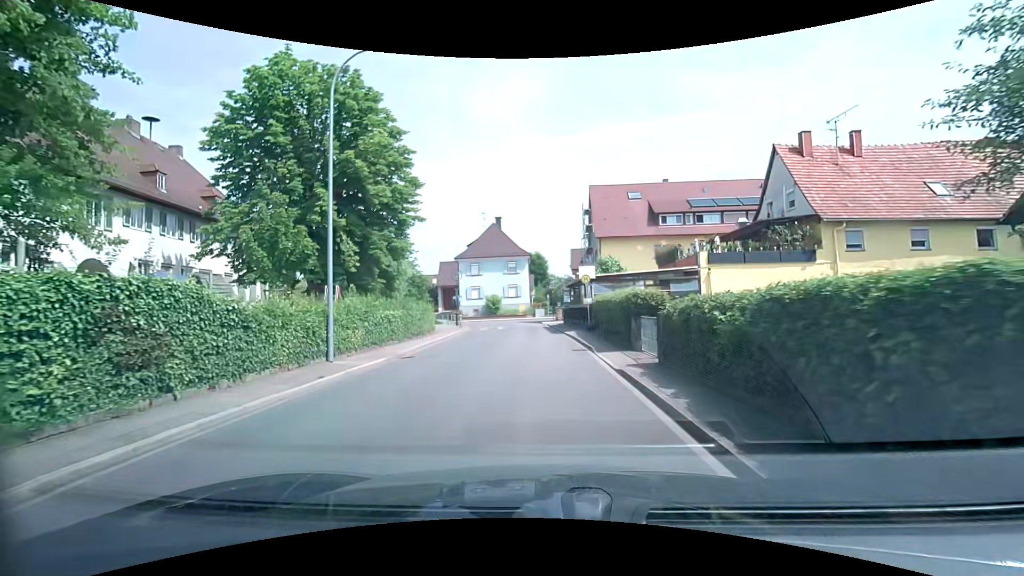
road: tertiary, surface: asphalt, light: Day
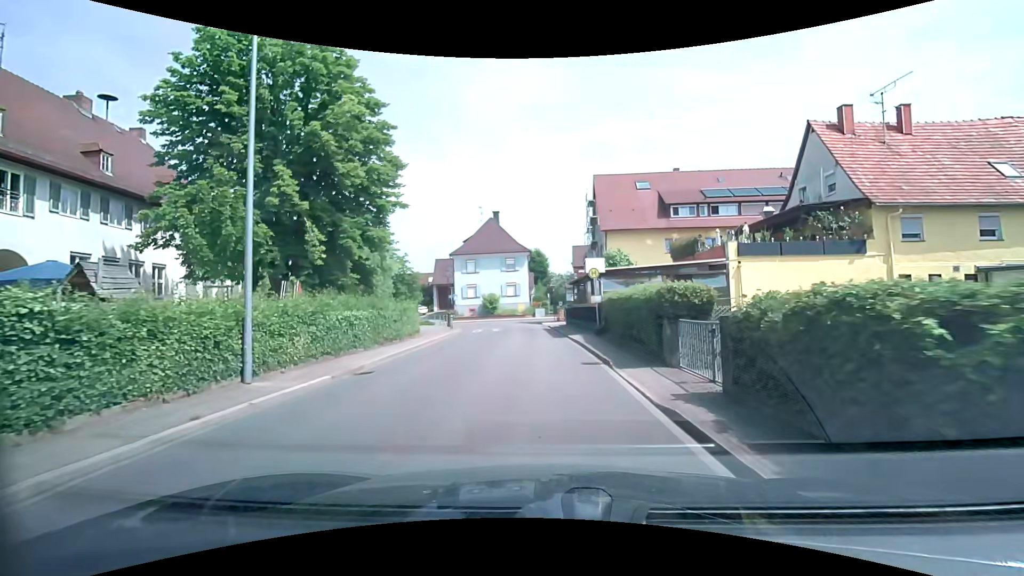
(+0.1, +3.9) m; +2°
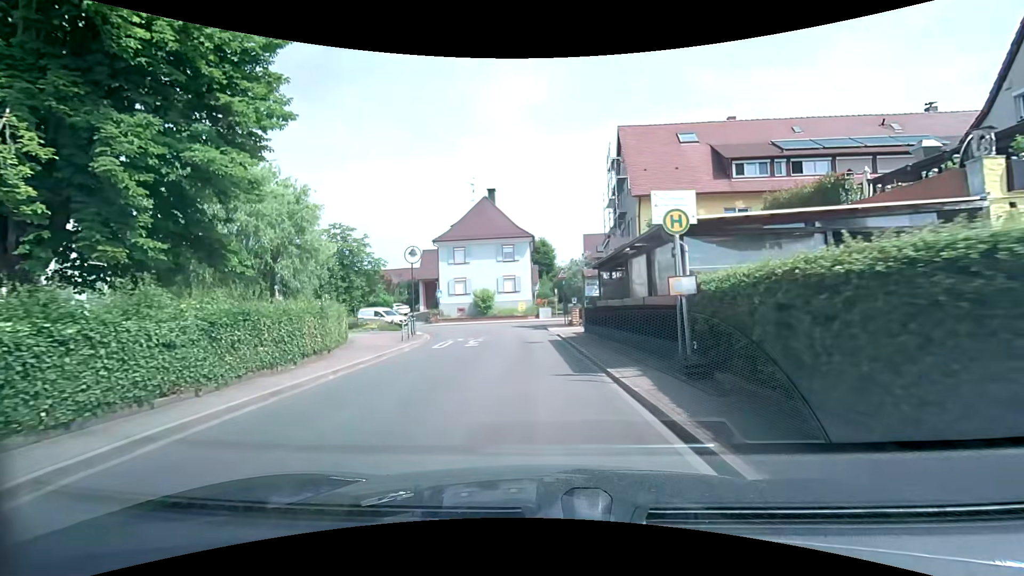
(-0.1, +12.4) m; -1°
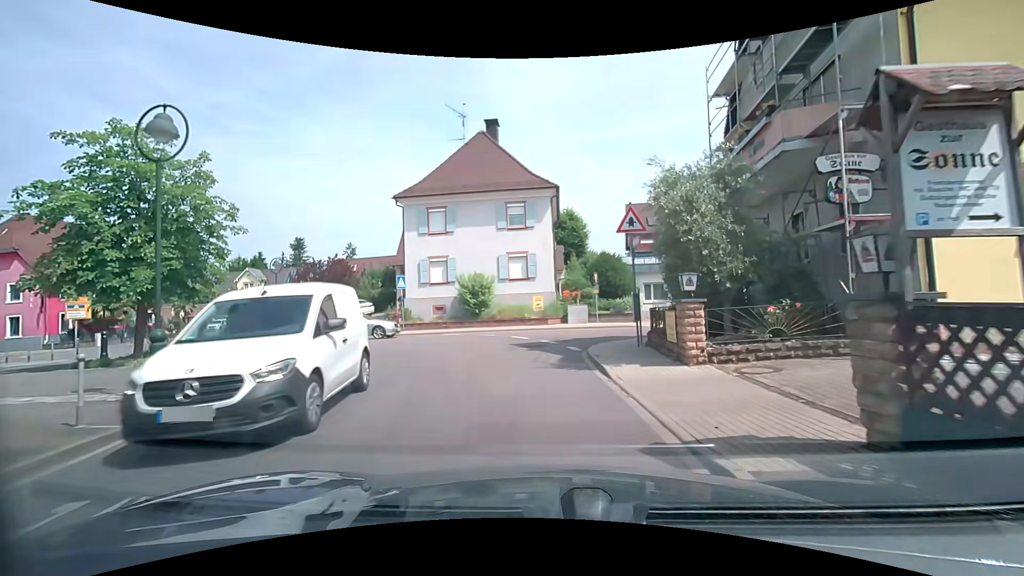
(-0.5, +19.6) m; -2°
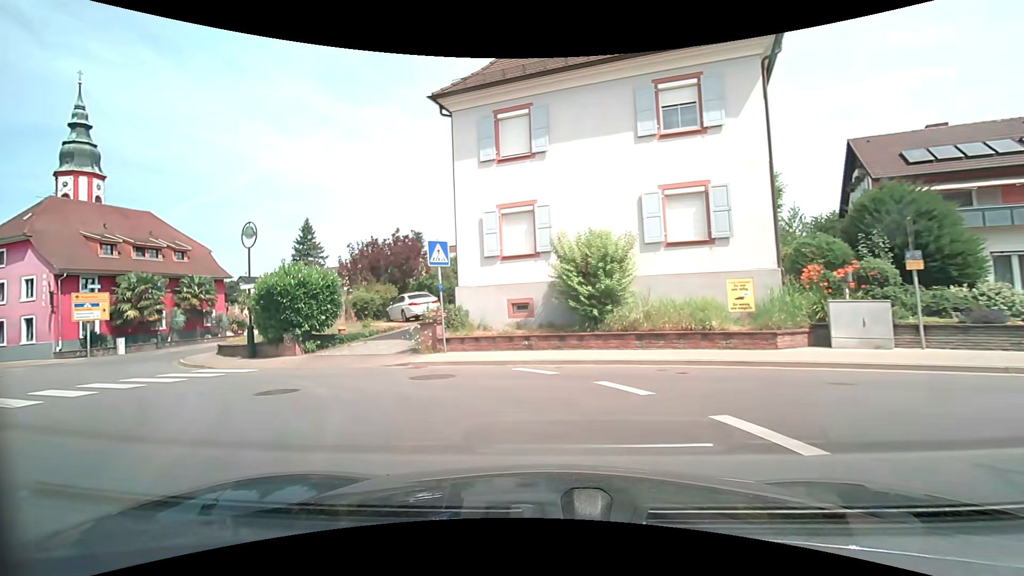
(-1.2, +15.9) m; -13°
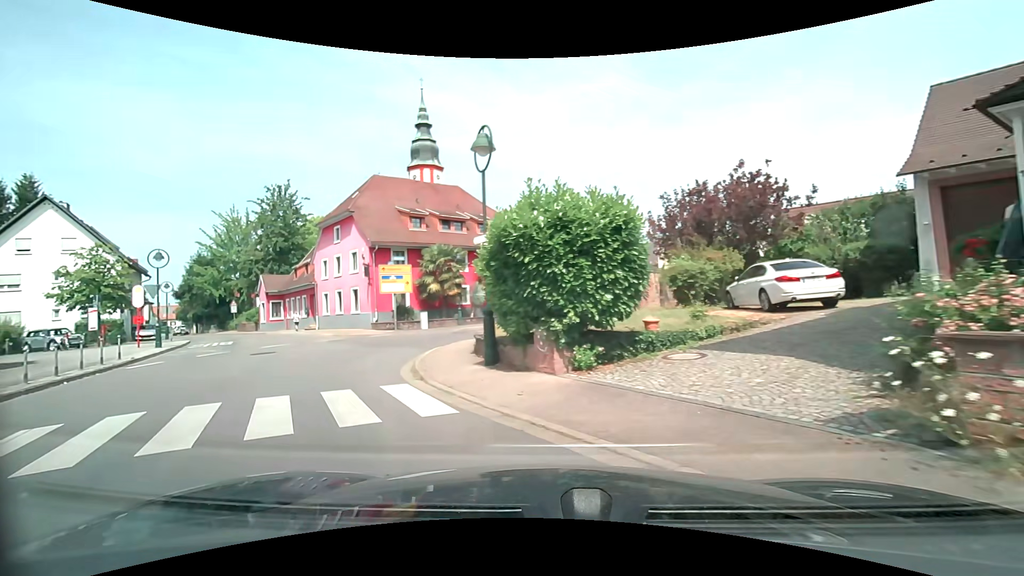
(-2.8, +10.1) m; -36°
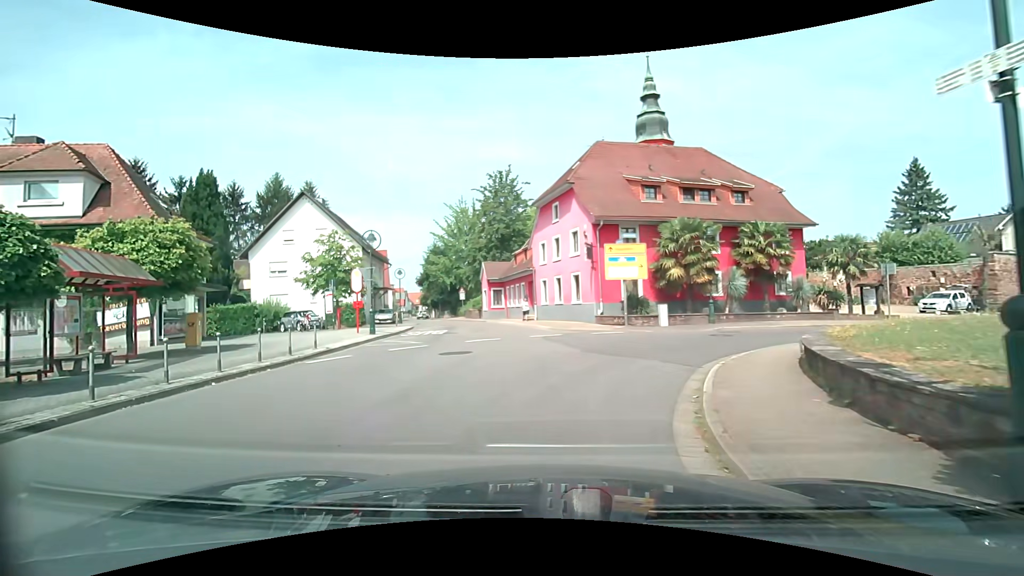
(-1.4, +6.5) m; -23°
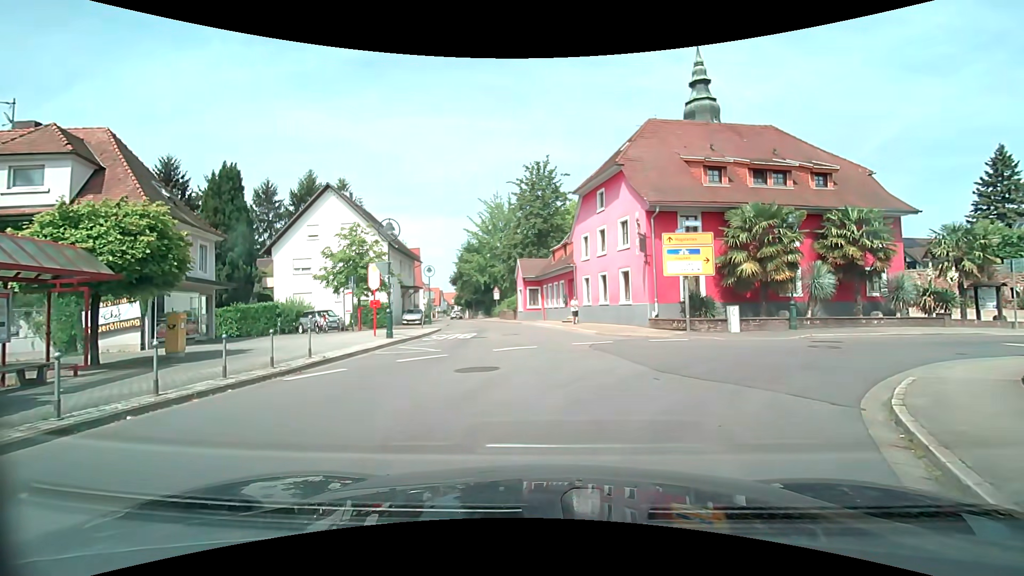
(-0.3, +3.4) m; -7°
(+1, +10) (+1, +20) (-1, +30) (-3, +39) (-6, +49) (-9, +59) (-11, +68) (-14, +78) (-17, +88) (-19, +97) m
